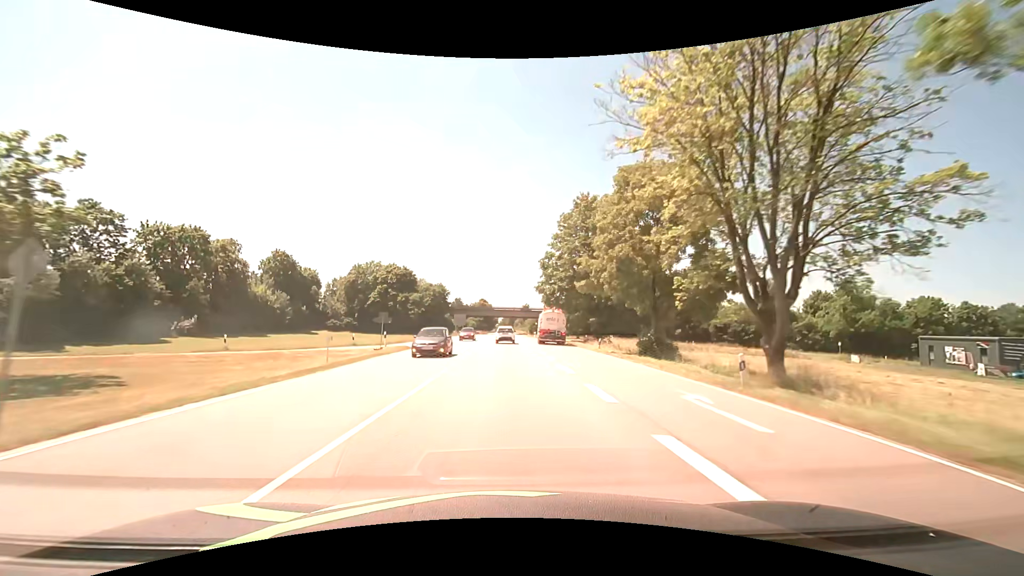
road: primary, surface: asphalt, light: Day
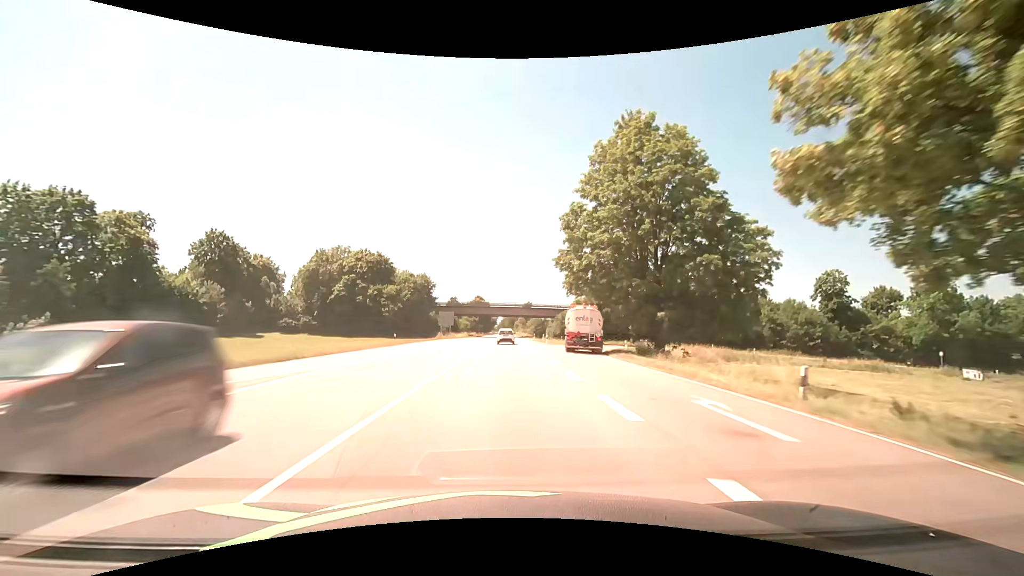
(0.0, +26.0) m; 0°
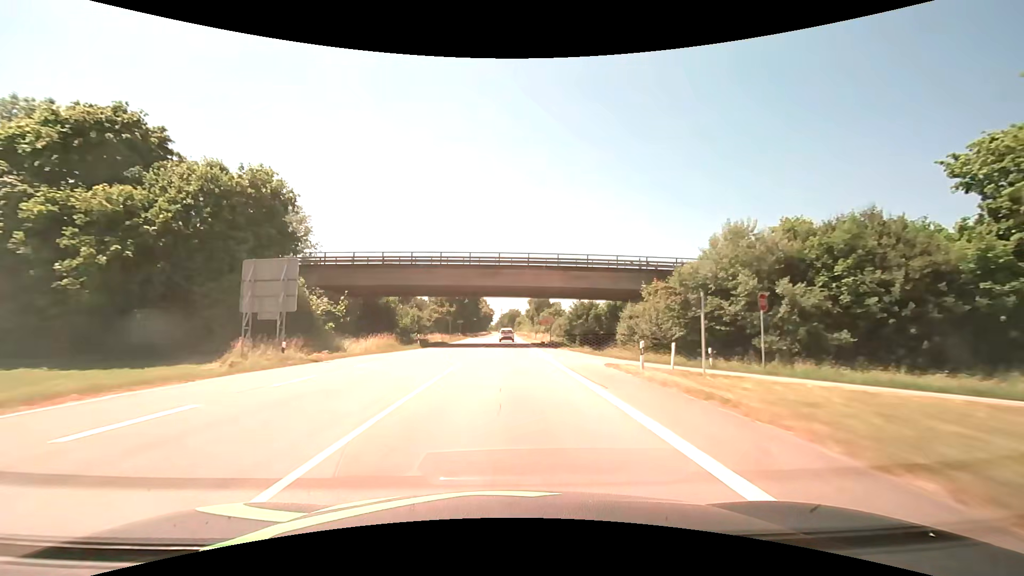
(-0.1, +69.4) m; 0°
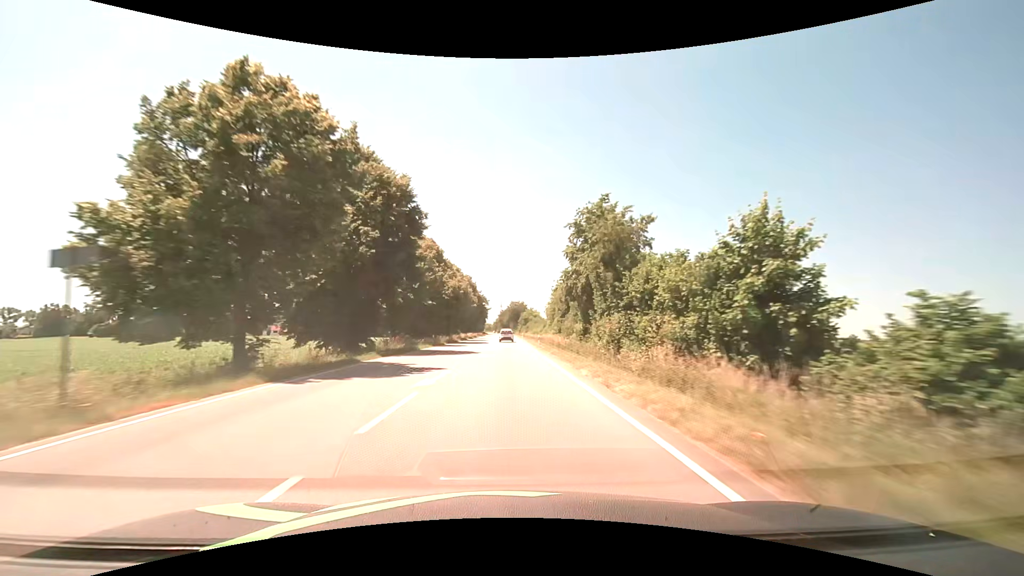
(-0.1, +75.0) m; 0°
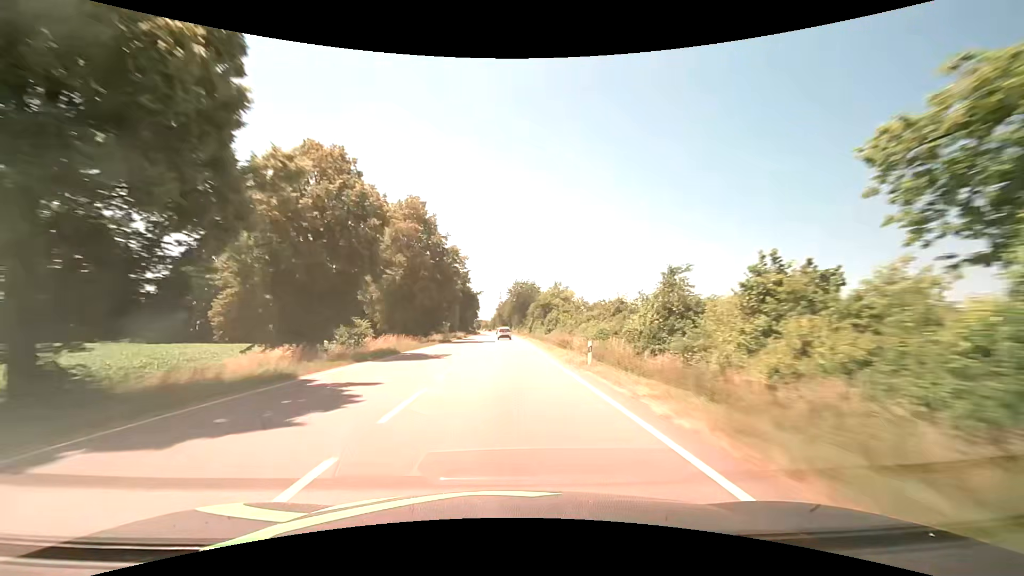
(0.0, +77.4) m; 0°
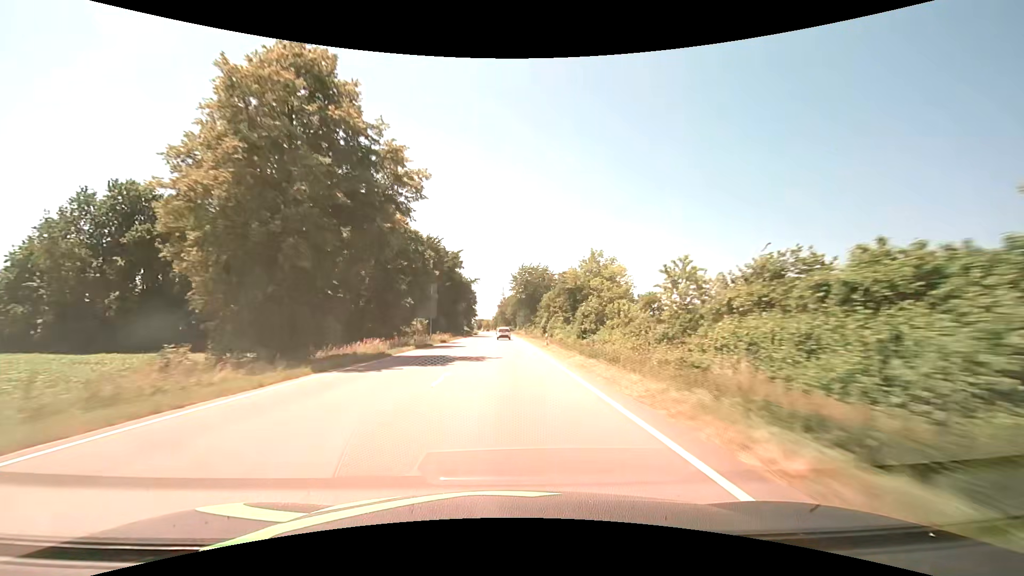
(-0.1, +31.3) m; 0°
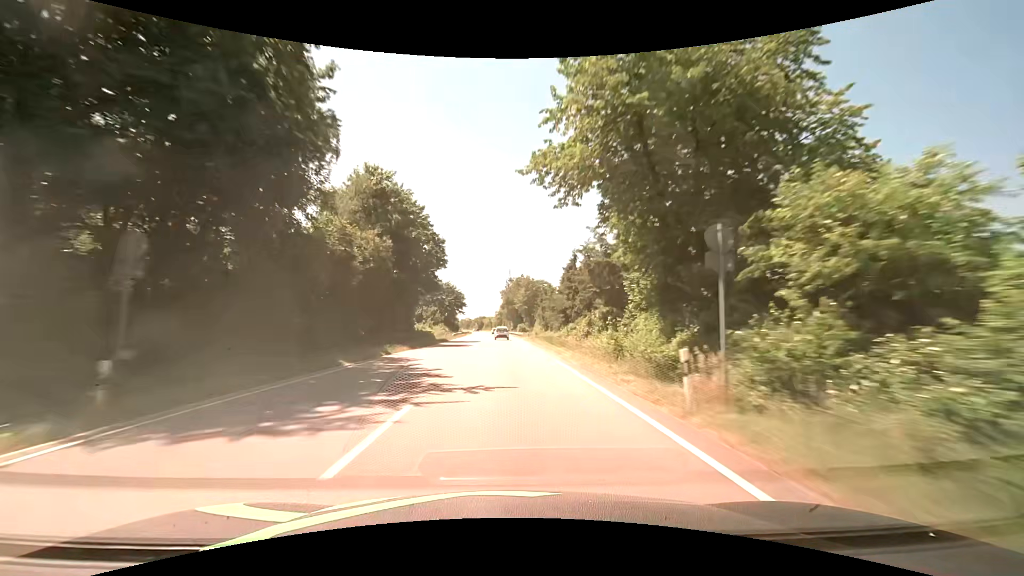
(-0.6, +78.7) m; -1°
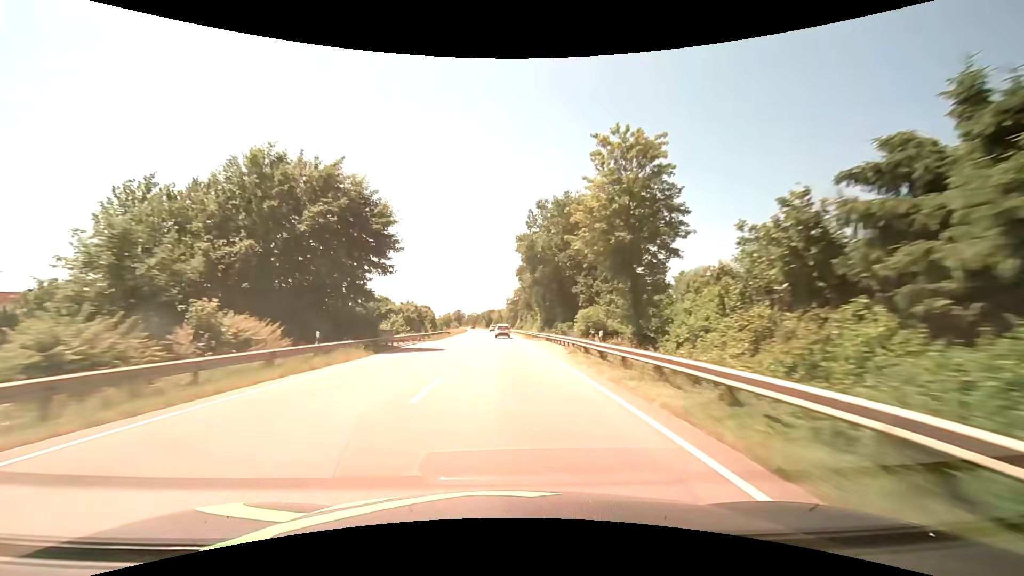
(-1.3, +79.0) m; -2°
(0, +10) (0, +20) (0, +30) (0, +40) (-1, +50) (-1, +60) (-1, +70) (-1, +80) (-2, +90) (-2, +100) m
